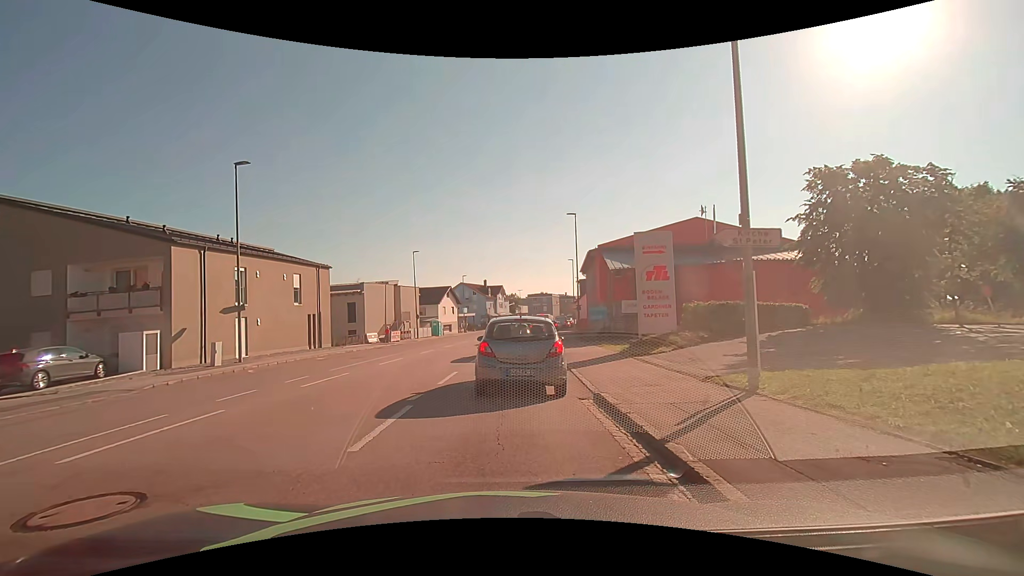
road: tertiary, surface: asphalt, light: Day
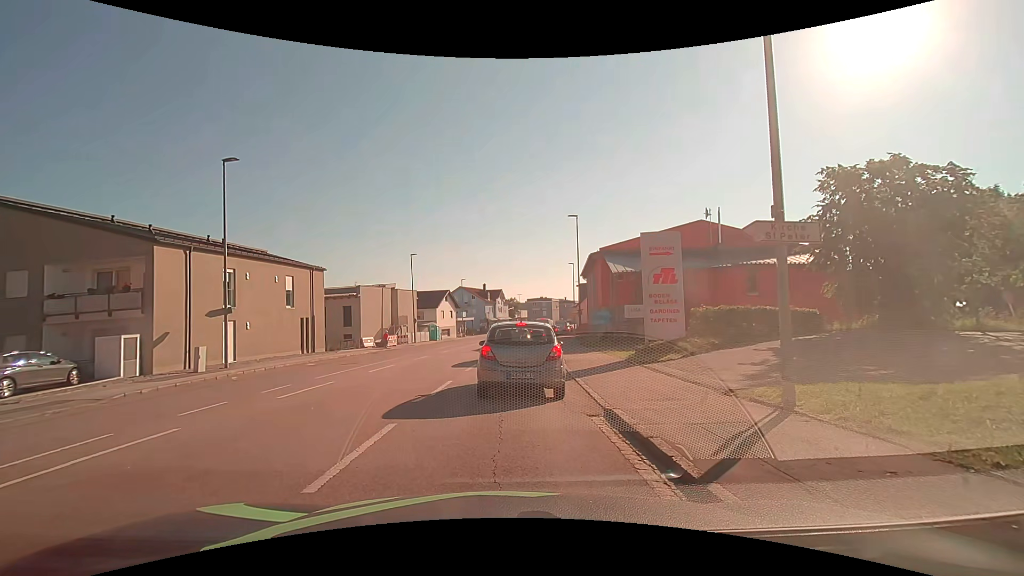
(0.0, +1.1) m; -1°
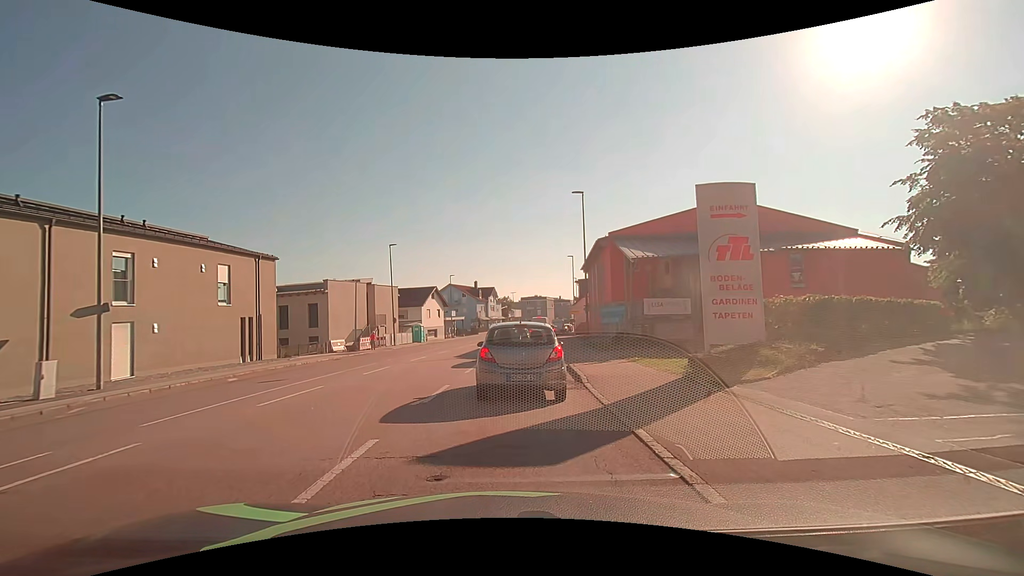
(+0.1, +6.9) m; 0°
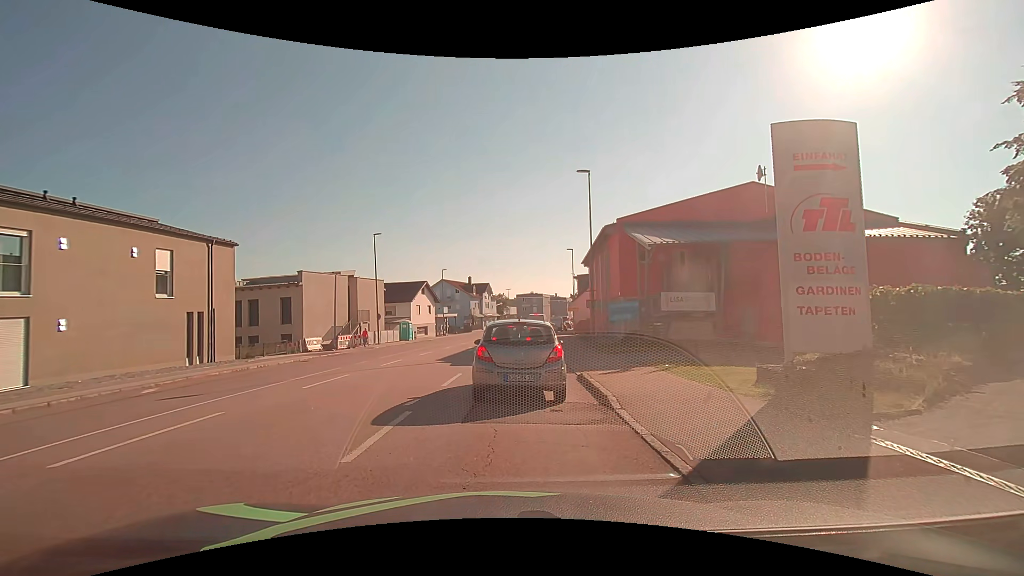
(+0.1, +4.2) m; +1°
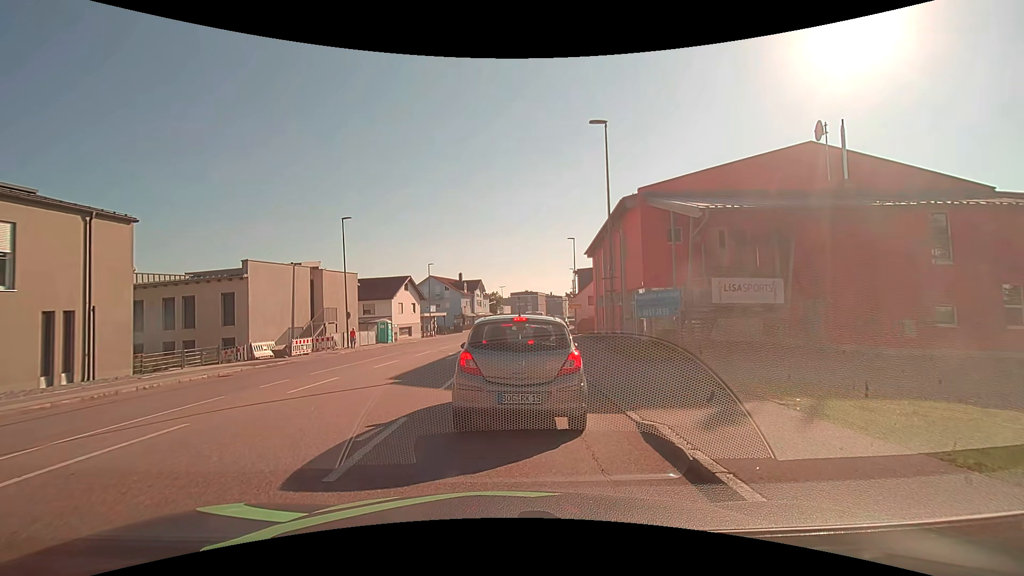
(+0.2, +6.9) m; +2°
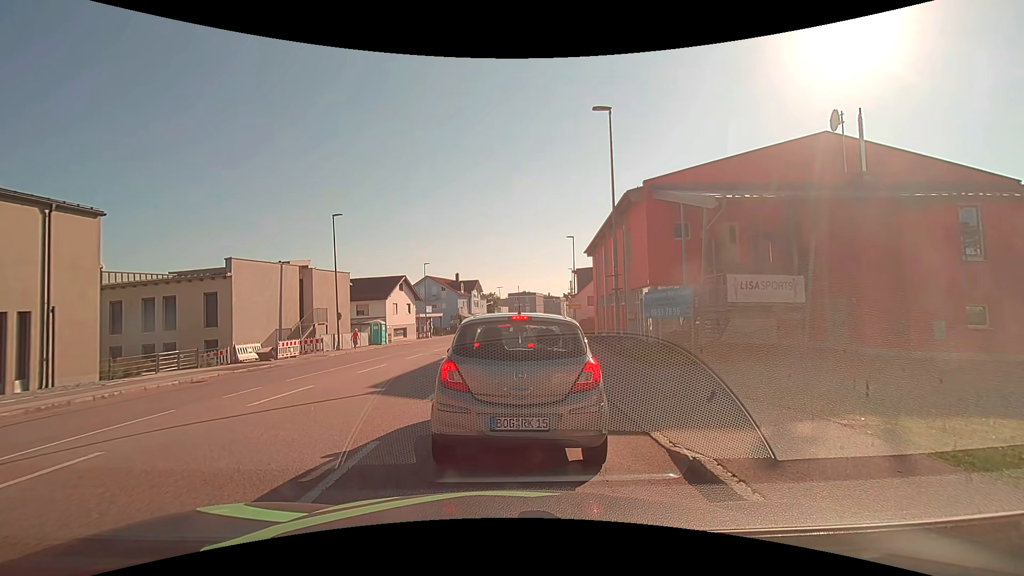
(0.0, +1.4) m; +2°
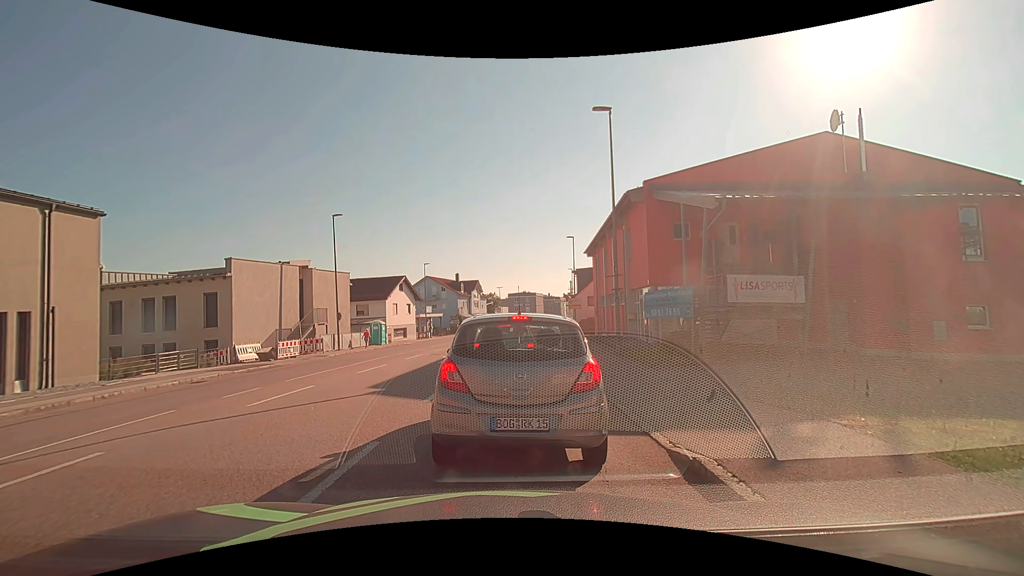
(0.0, +0.1) m; 0°
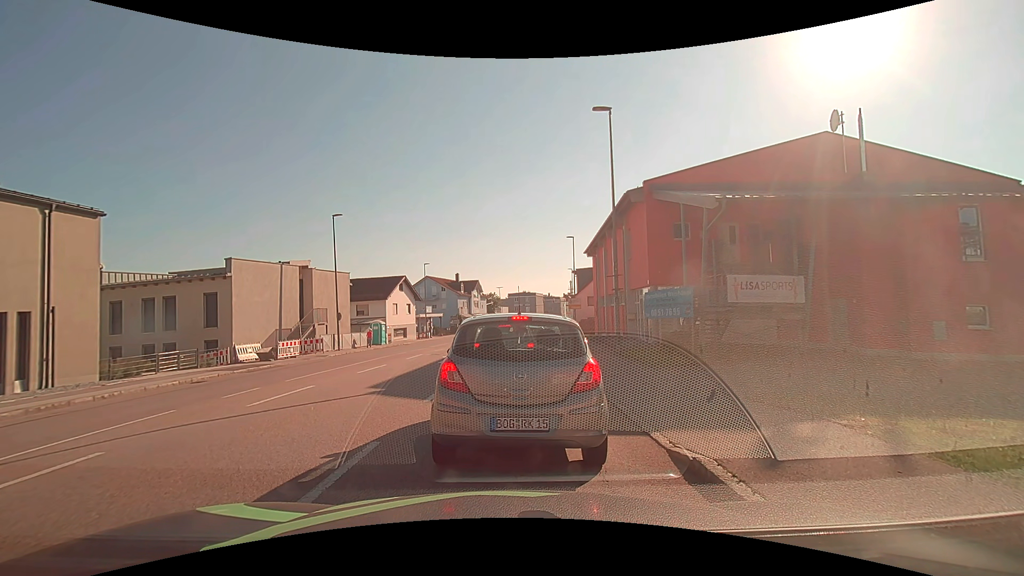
(0.0, 0.0) m; 0°
(0, +10) (0, +20) (0, +30) (0, +40) (+1, +50) (+2, +60) (+3, +70) (+4, +80) (+6, +90) (+7, +100) m
